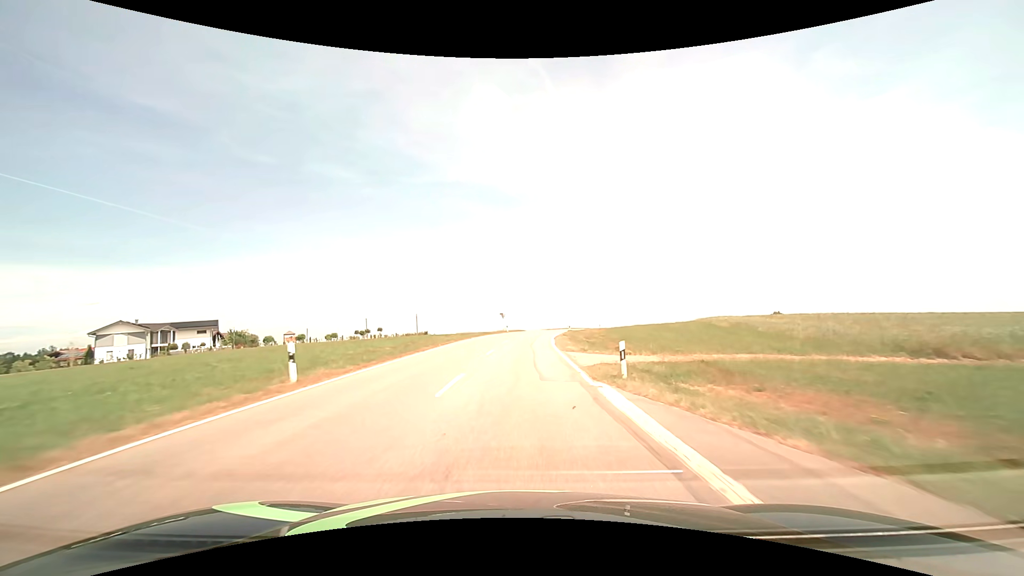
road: tertiary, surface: asphalt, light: Day
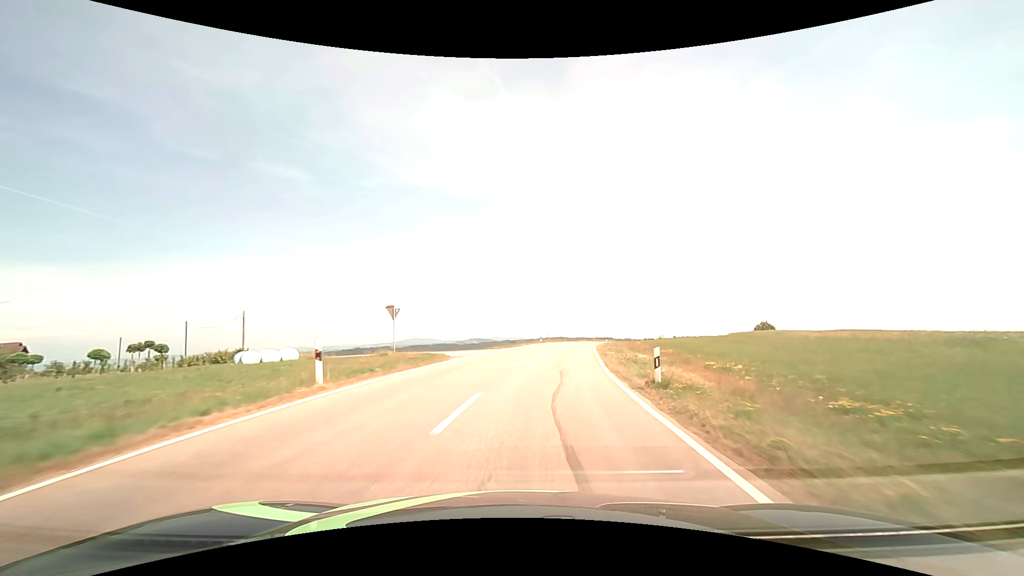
(+1.8, +50.2) m; +6°
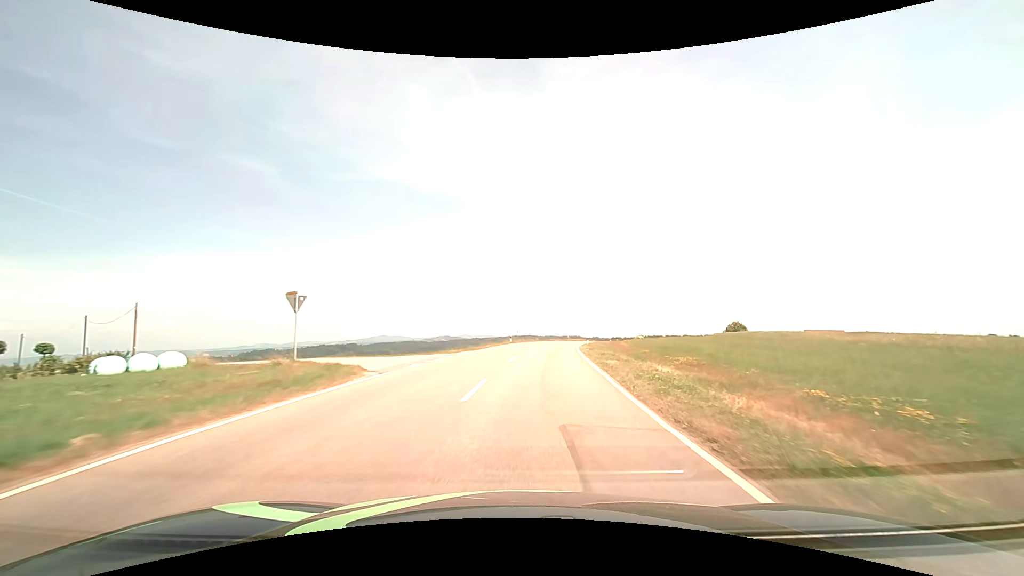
(+0.2, +9.3) m; +3°
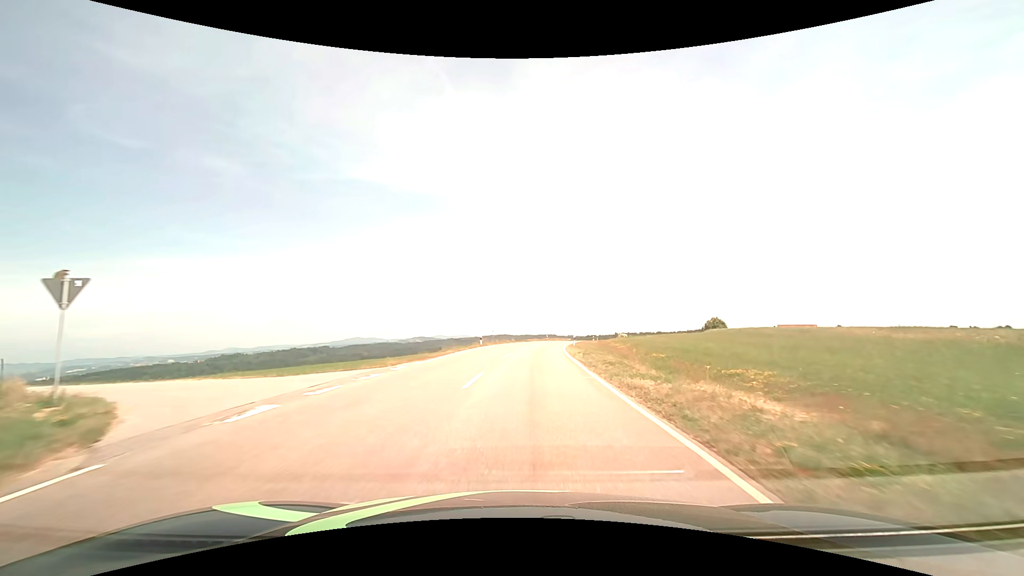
(+0.3, +9.1) m; +3°
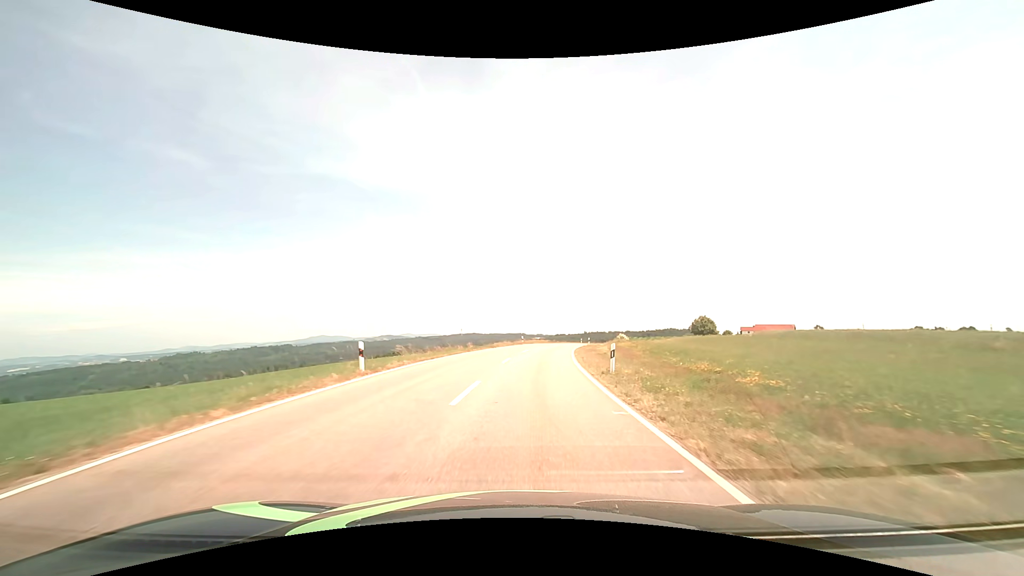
(+0.6, +26.3) m; +3°
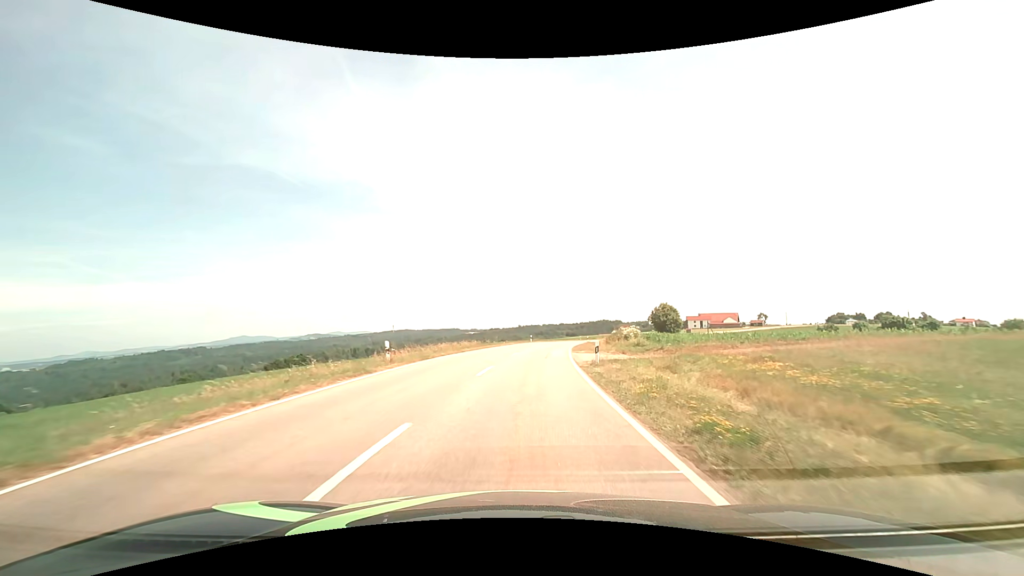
(+2.9, +40.7) m; +8°
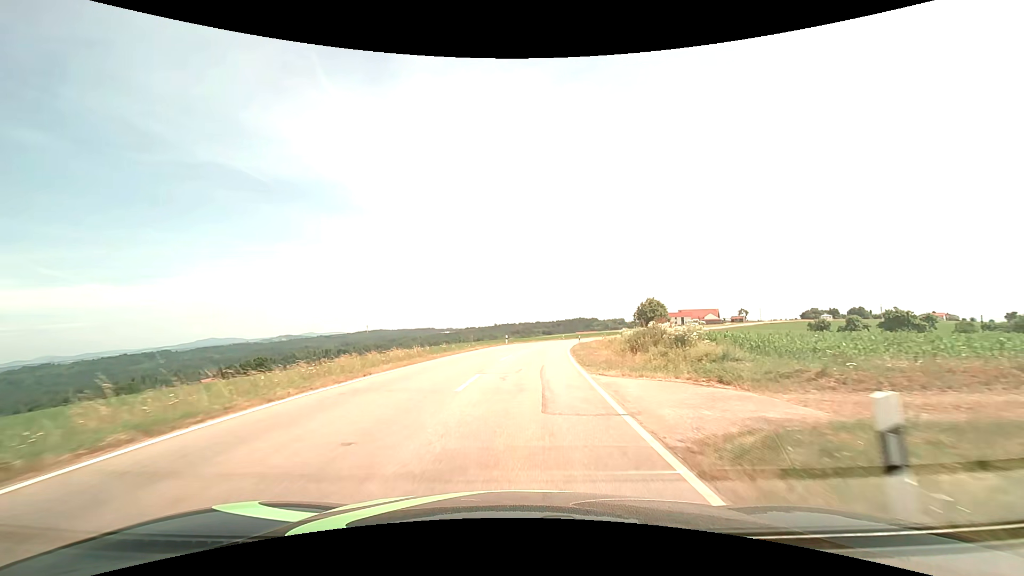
(+0.4, +15.6) m; +3°
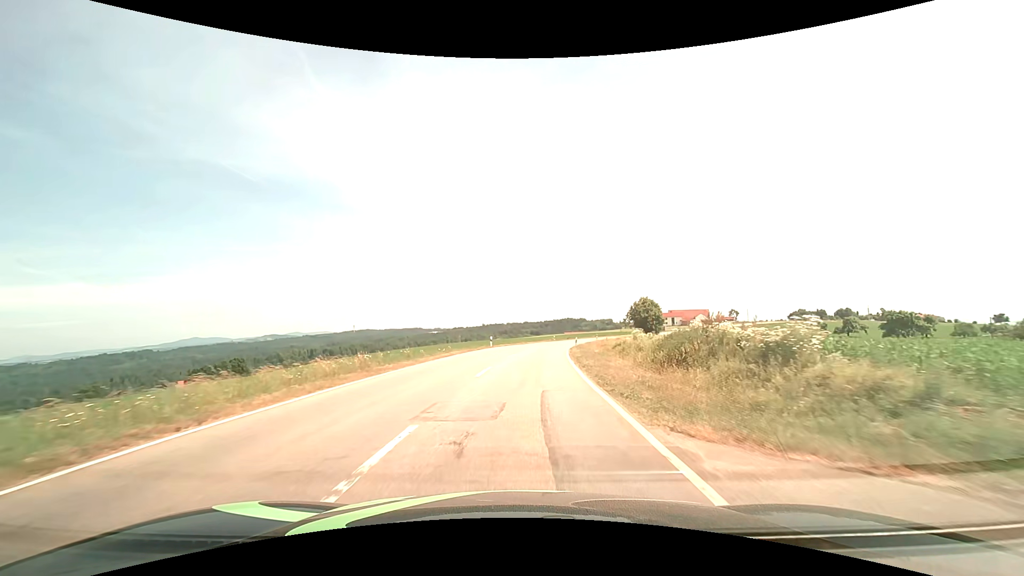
(+0.1, +7.7) m; +1°
(0, +10) (+1, +20) (+1, +30) (+2, +40) (+3, +50) (+5, +60) (+7, +70) (+9, +79) (+11, +89) (+13, +99) m
